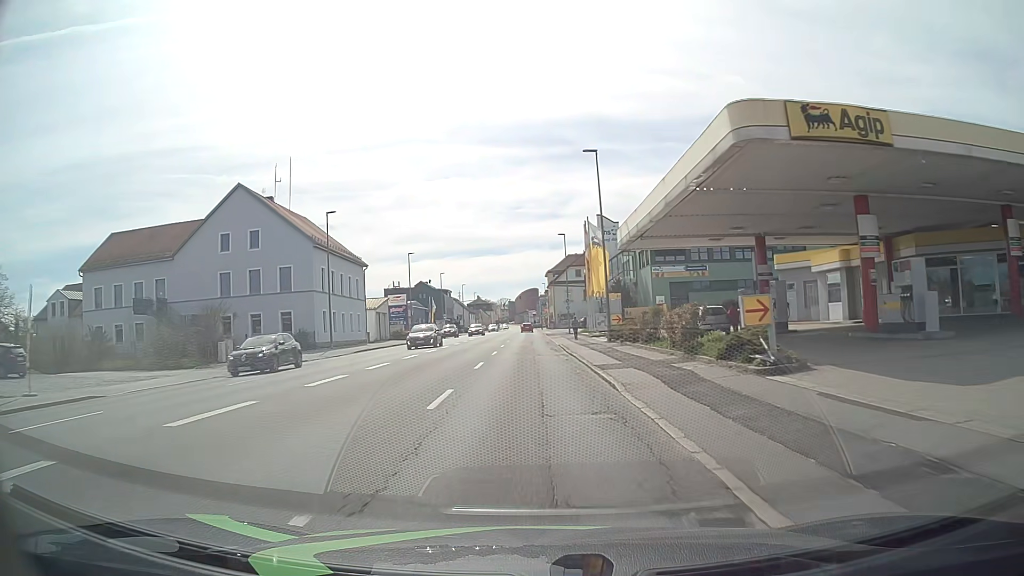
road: tertiary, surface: asphalt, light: Day
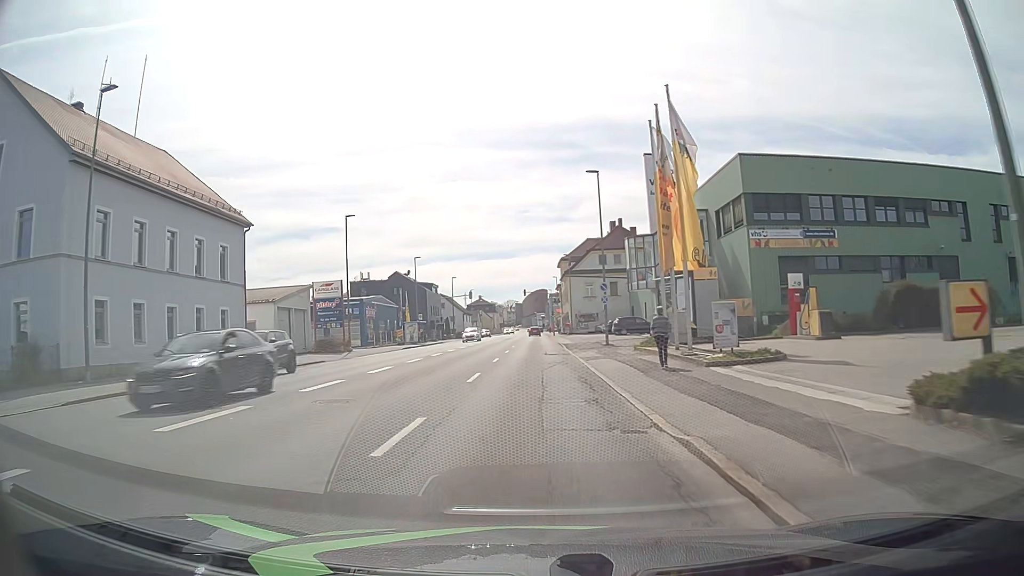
(-0.2, +30.5) m; 0°
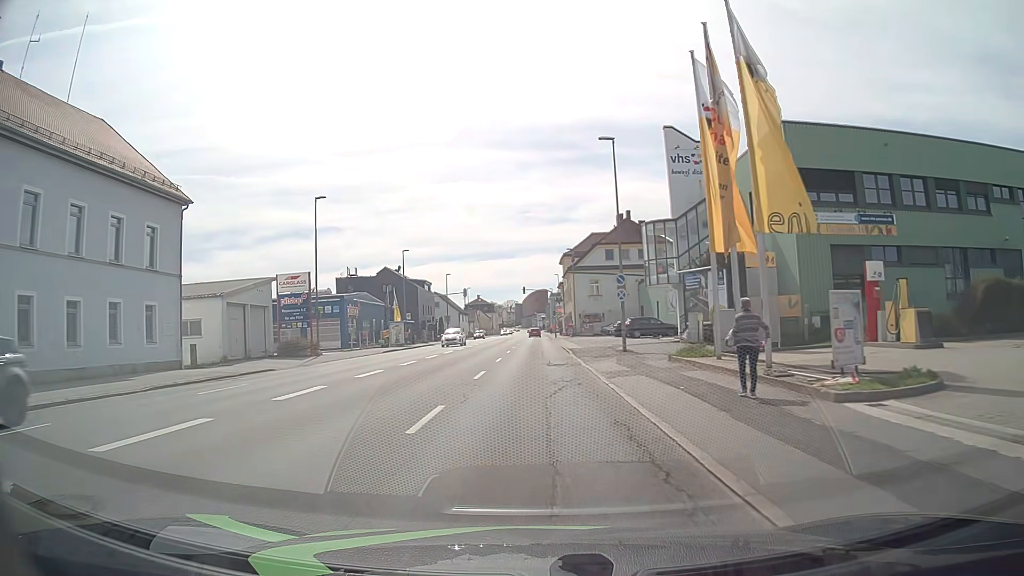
(-0.1, +7.6) m; 0°
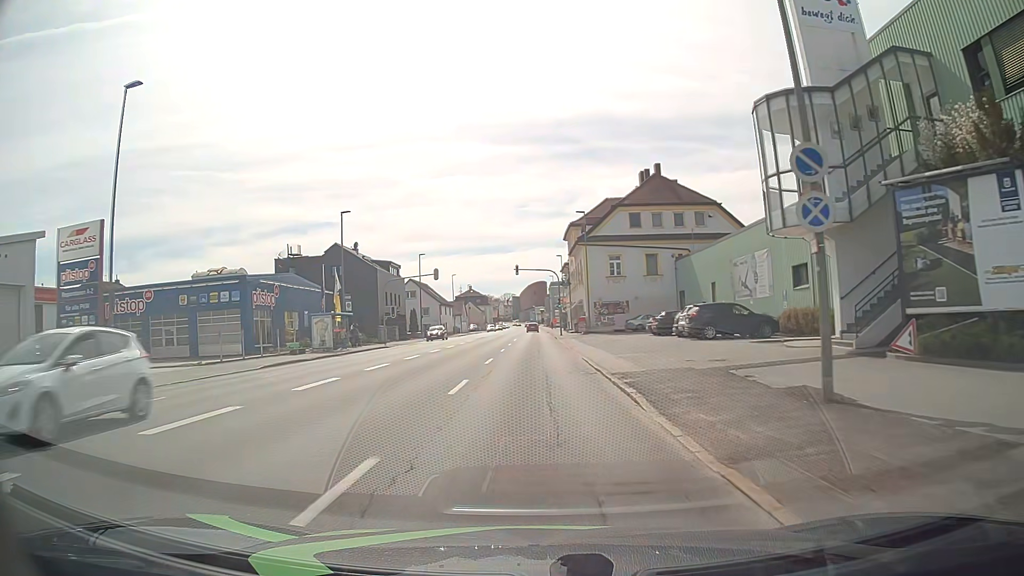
(-0.1, +22.8) m; 0°
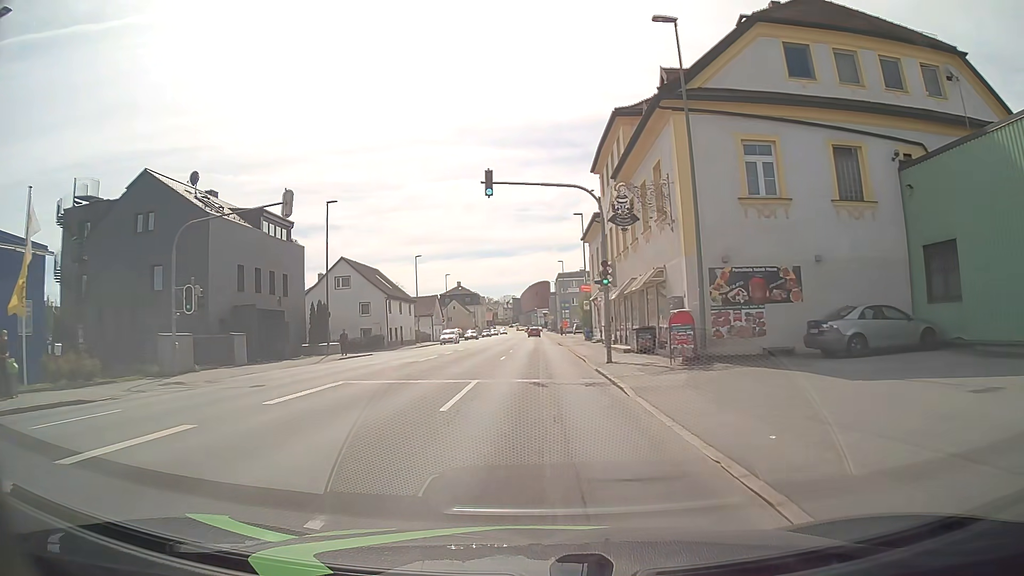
(-0.5, +38.1) m; -1°
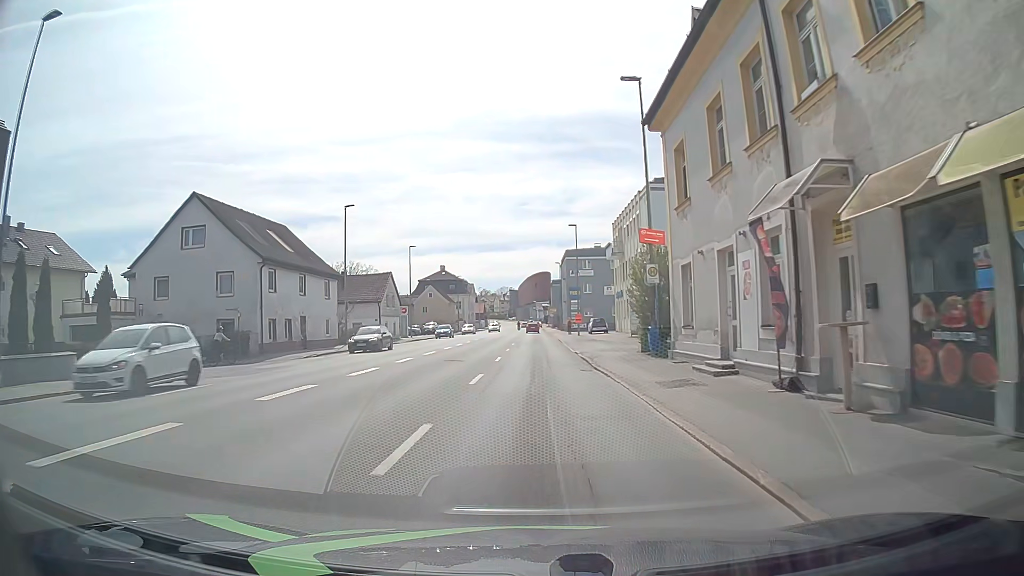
(-0.1, +30.6) m; 0°
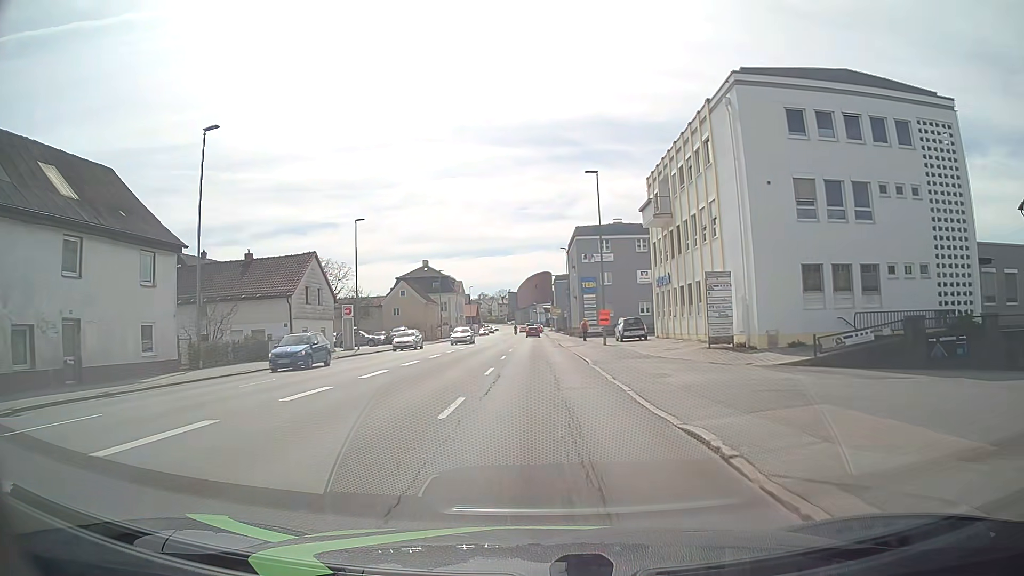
(0.0, +23.0) m; 0°
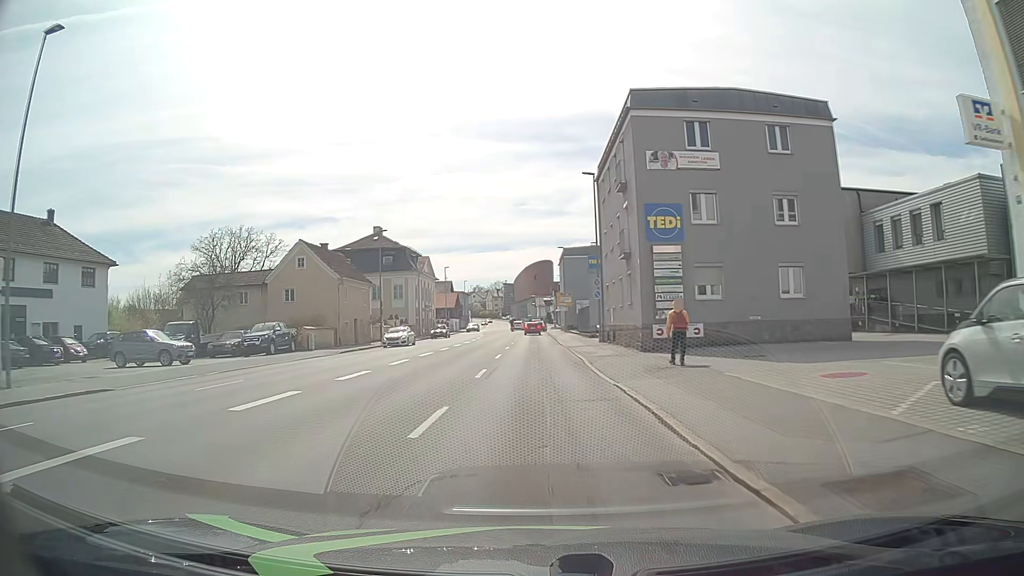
(-0.3, +38.2) m; -1°
